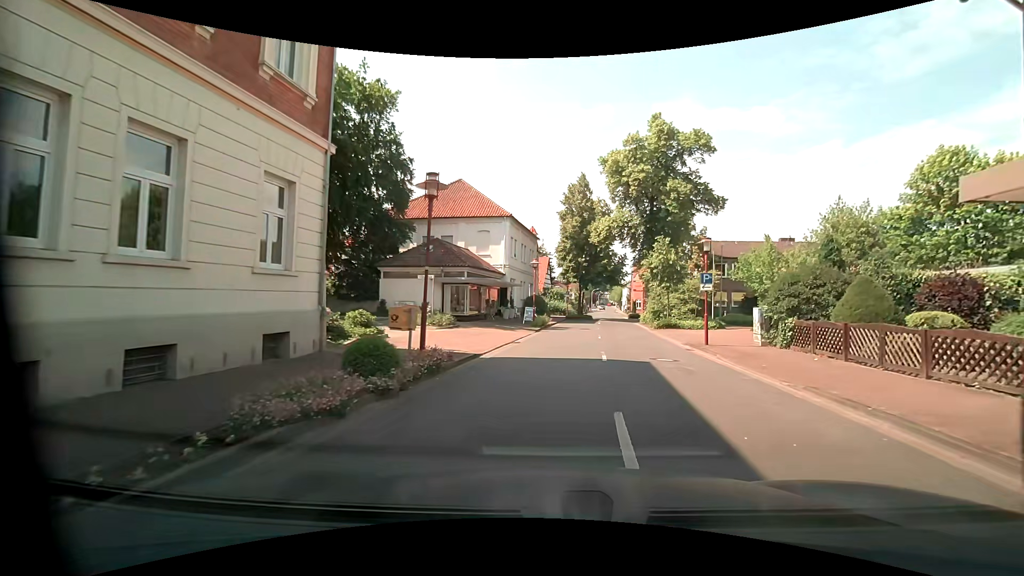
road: residential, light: Day
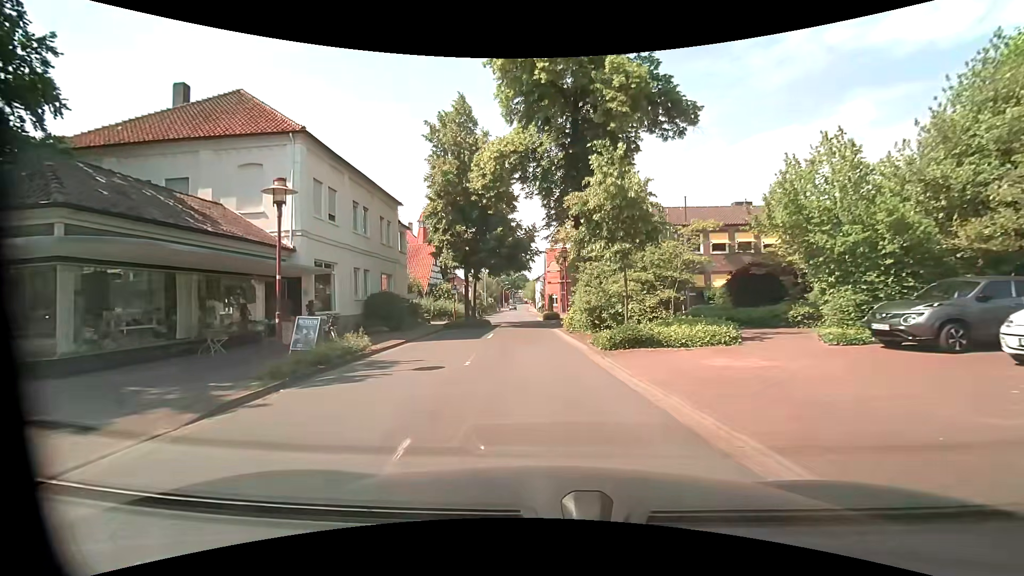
(+3.1, +19.4) m; +11°
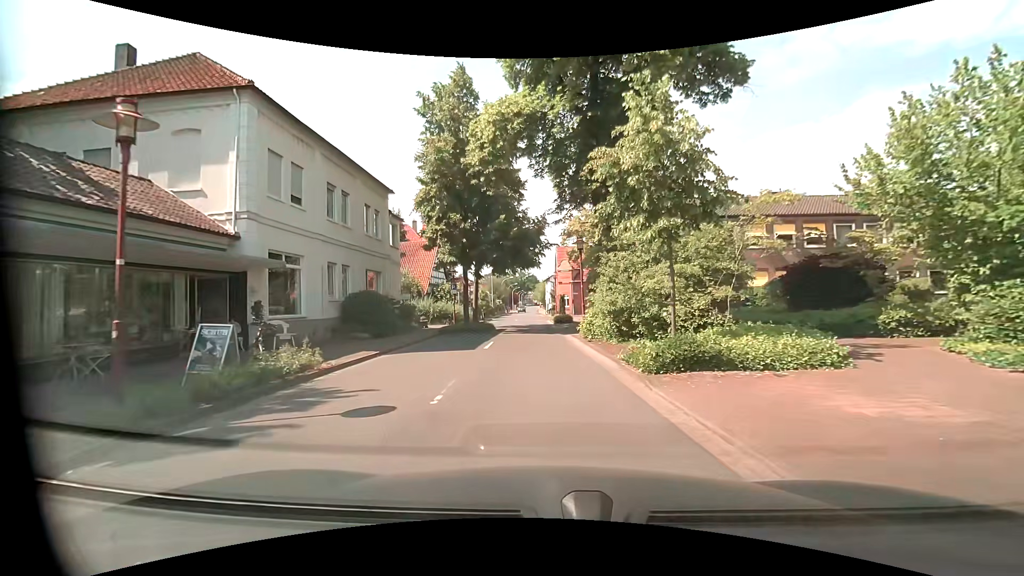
(-0.1, +4.3) m; -1°
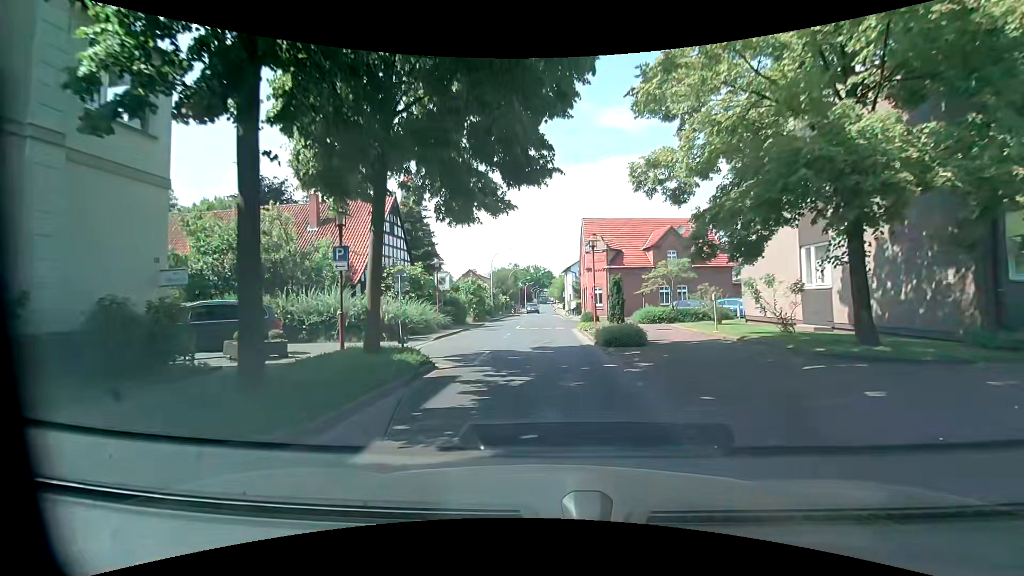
(-0.7, +21.4) m; -1°
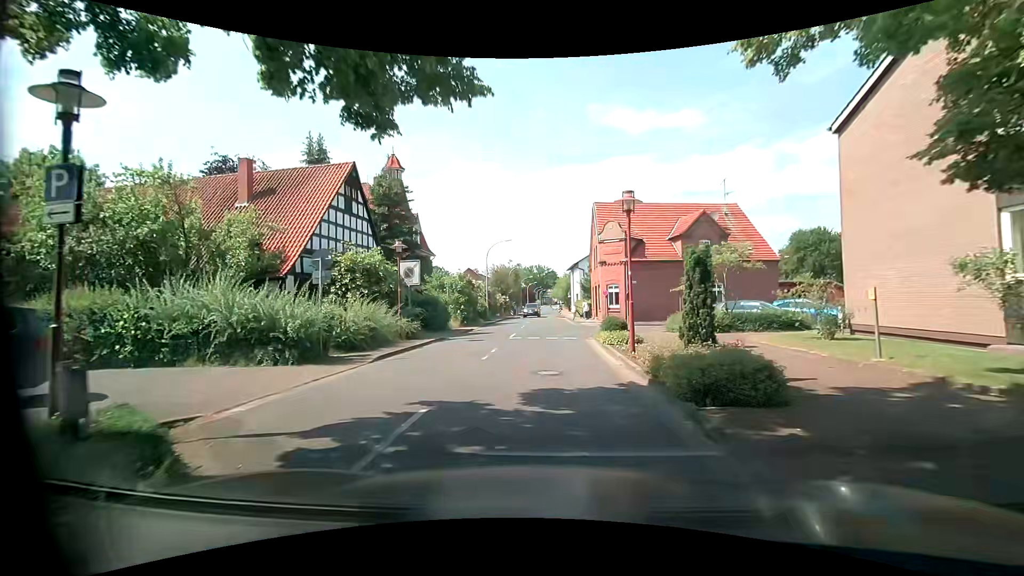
(-0.2, +7.9) m; -2°
(0, +10) (0, +20) (+4, +29) (+13, +33) (+22, +37) (+32, +40) (+41, +43) (+51, +47) (+60, +50) (+70, +52) m
